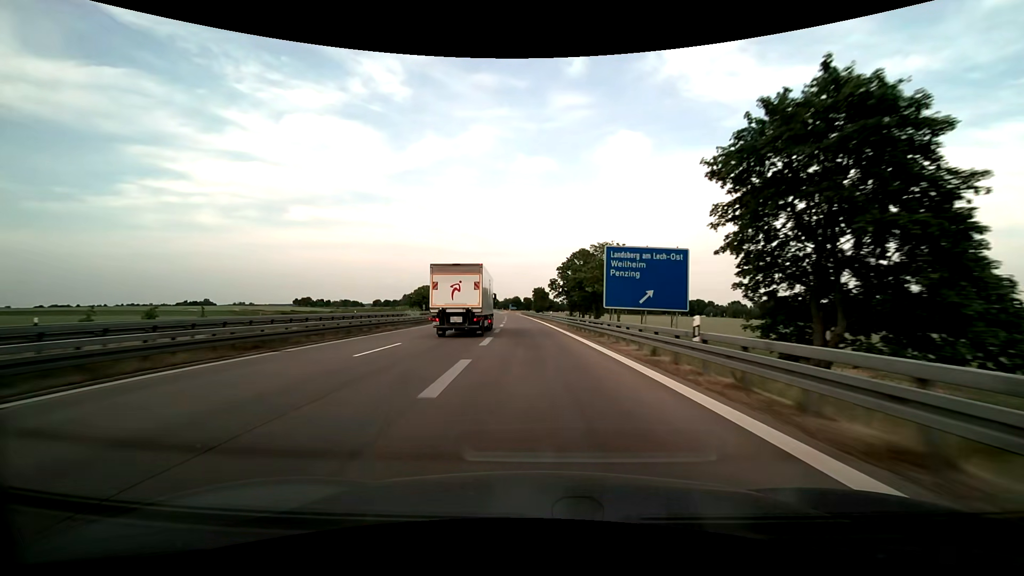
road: motorway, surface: asphalt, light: Day
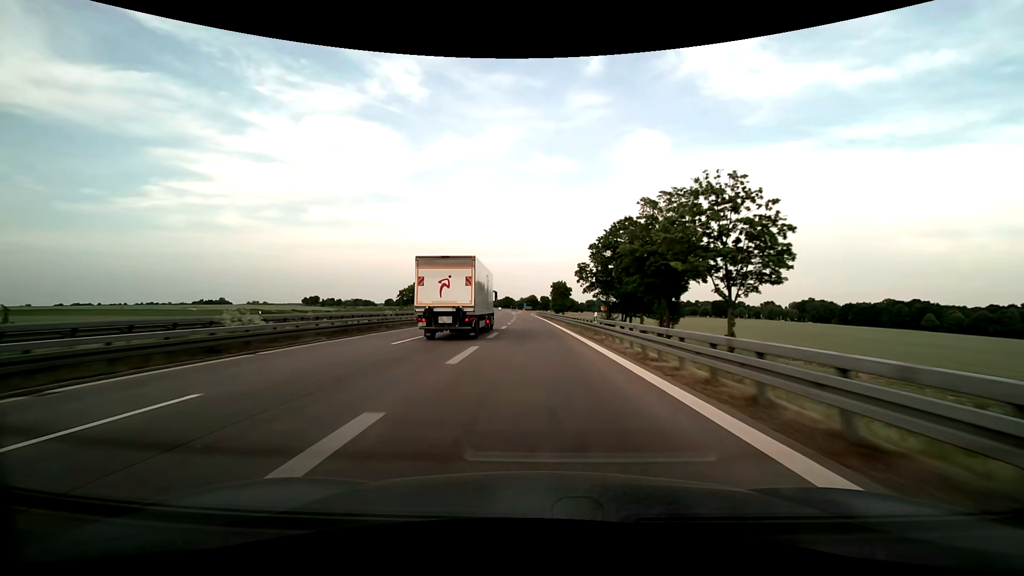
(-0.6, +31.3) m; -2°
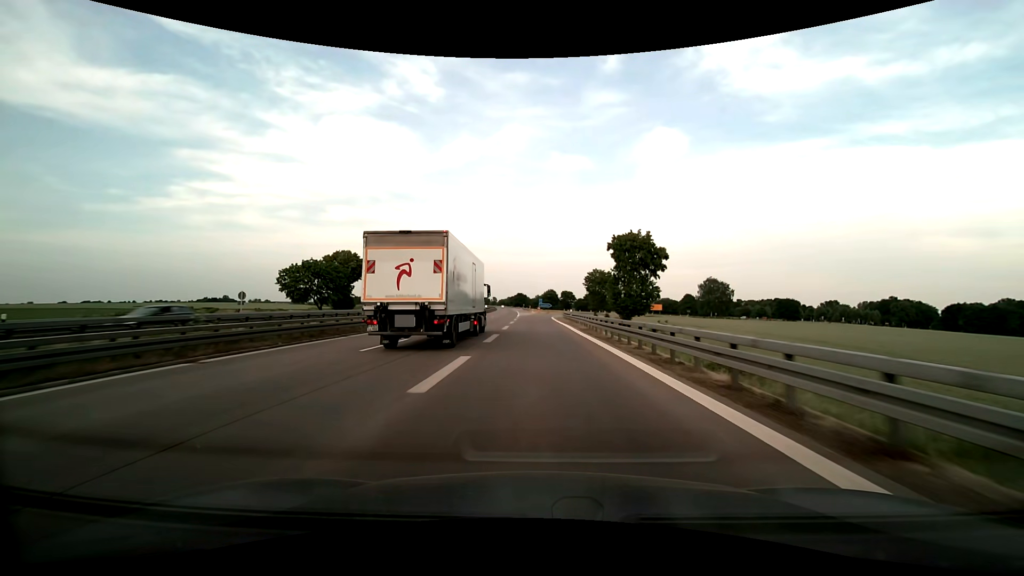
(-1.7, +76.3) m; -2°
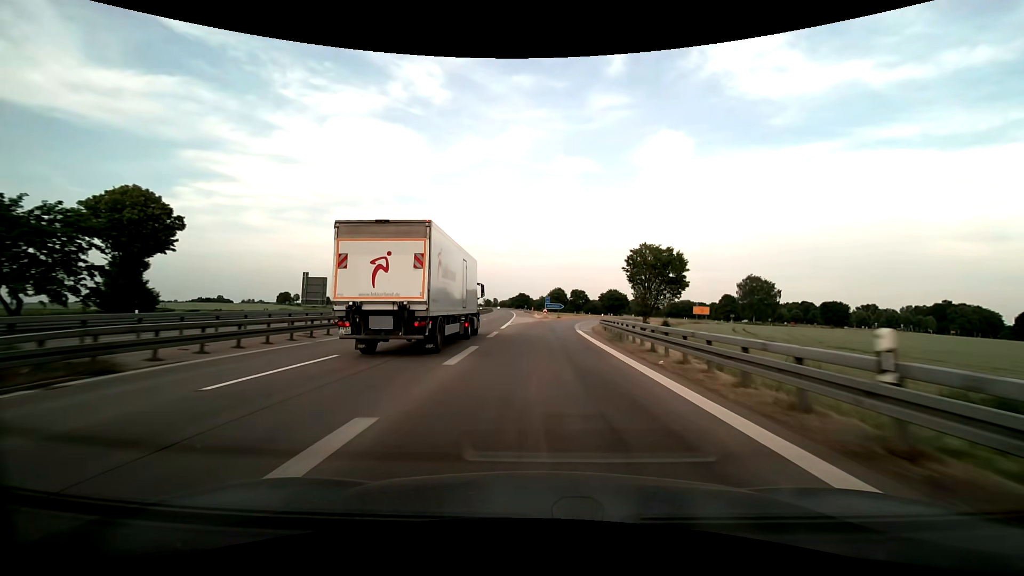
(-0.2, +43.8) m; -1°
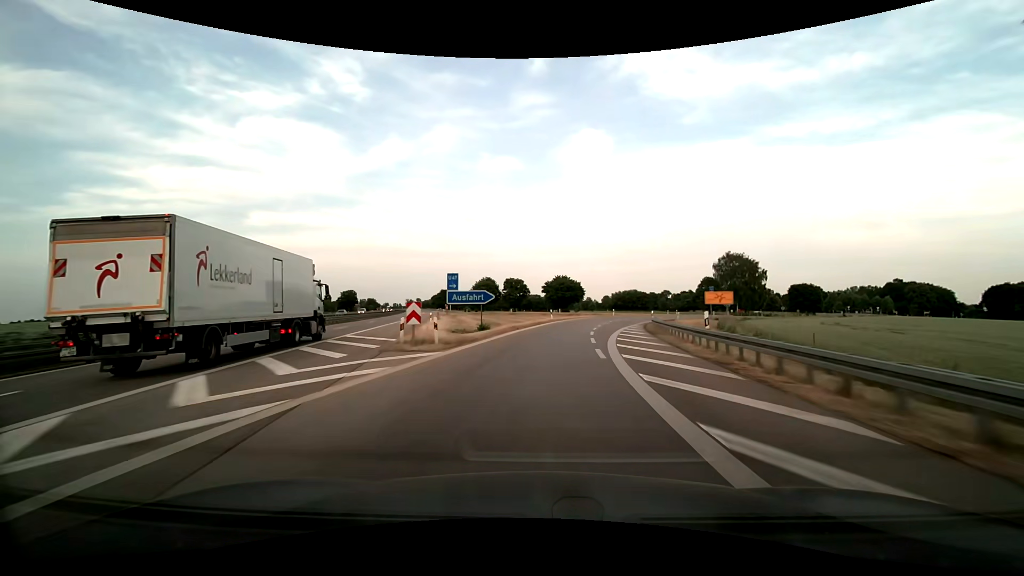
(+2.9, +57.0) m; +7°
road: motorway_link
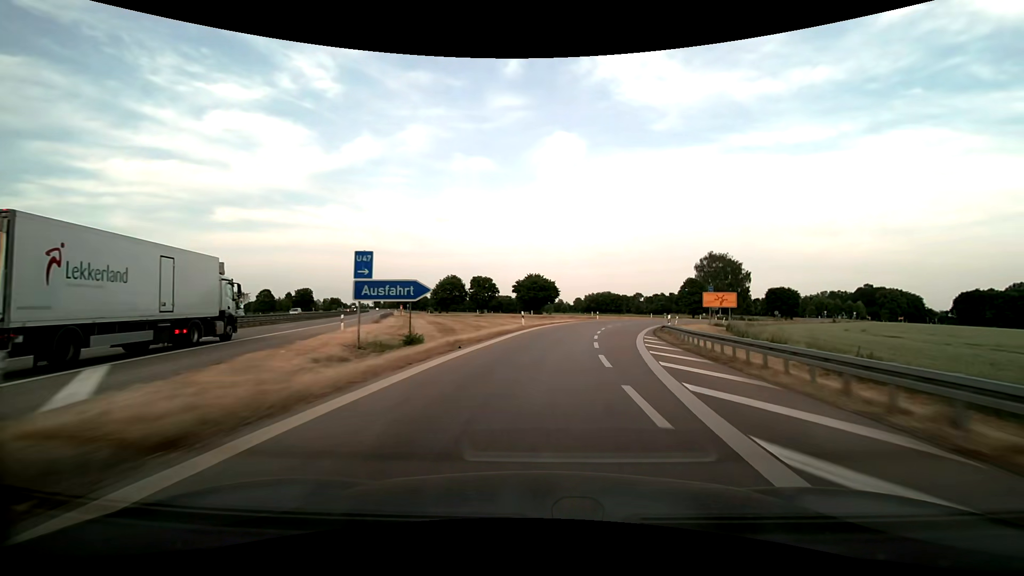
(+0.3, +13.9) m; +3°
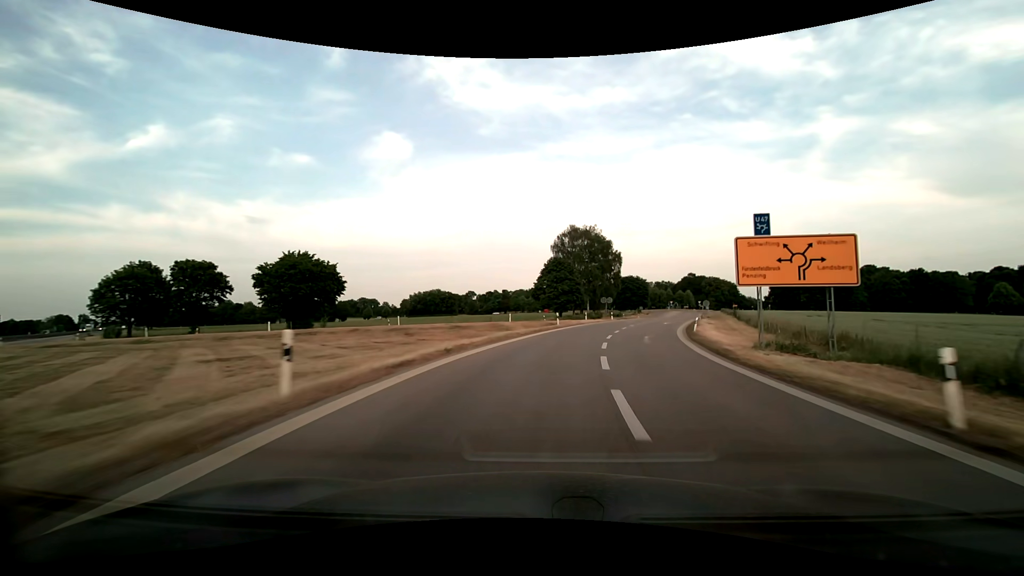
(+8.7, +53.8) m; +19°
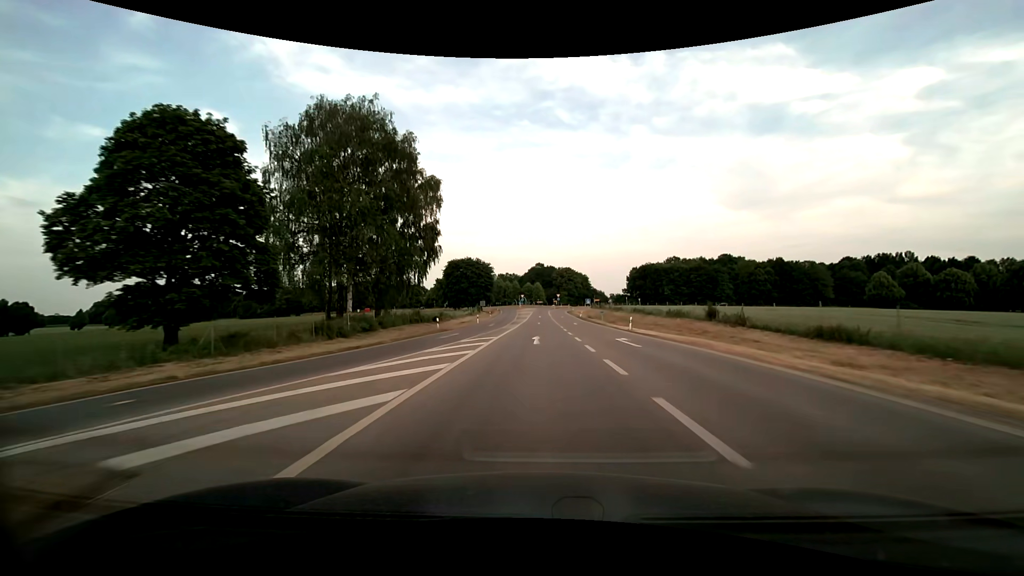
(+13.9, +65.5) m; +19°
(0, +10) (0, +20) (0, +30) (0, +40) (0, +50) (0, +60) (0, +70) (0, +80) (0, +90) (0, +100) m
